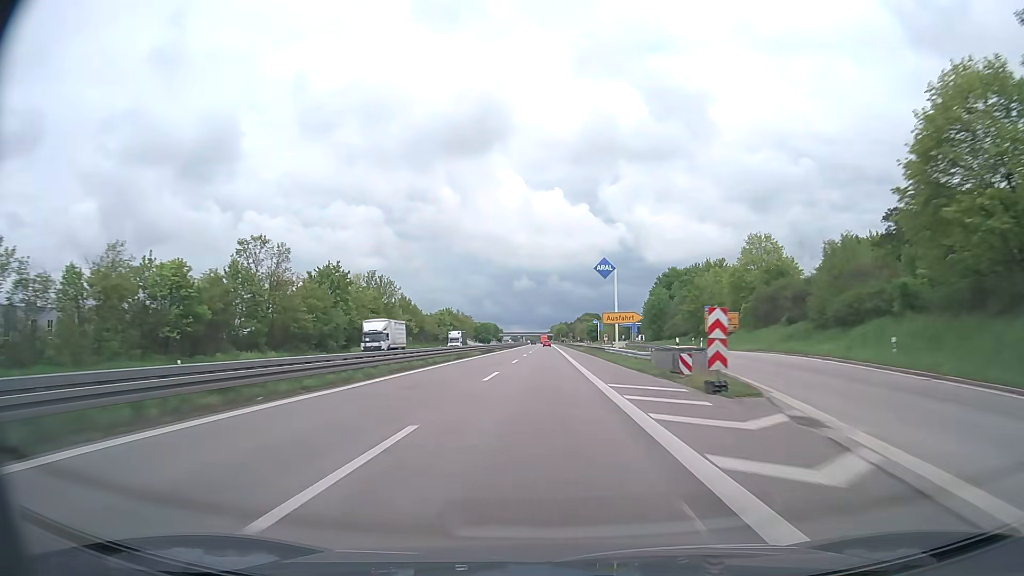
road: trunk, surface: asphalt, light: Day
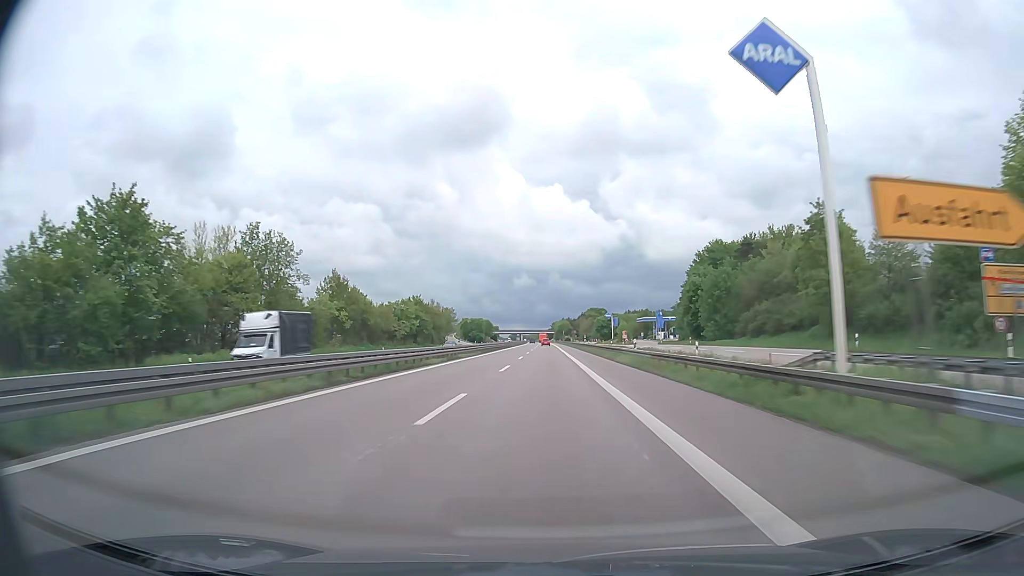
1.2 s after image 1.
(0.0, +47.9) m; 0°
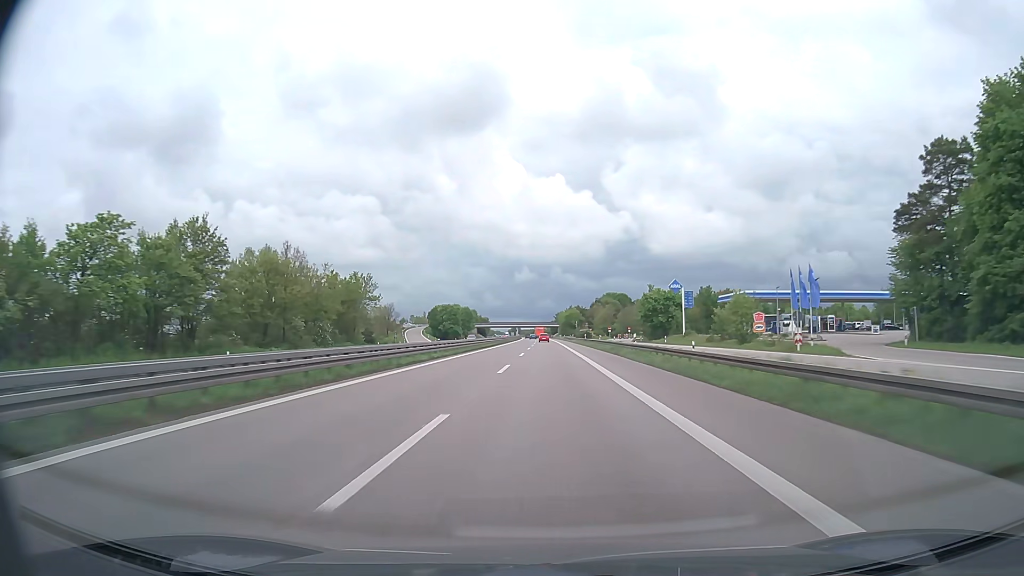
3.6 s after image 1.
(-0.2, +94.8) m; 0°
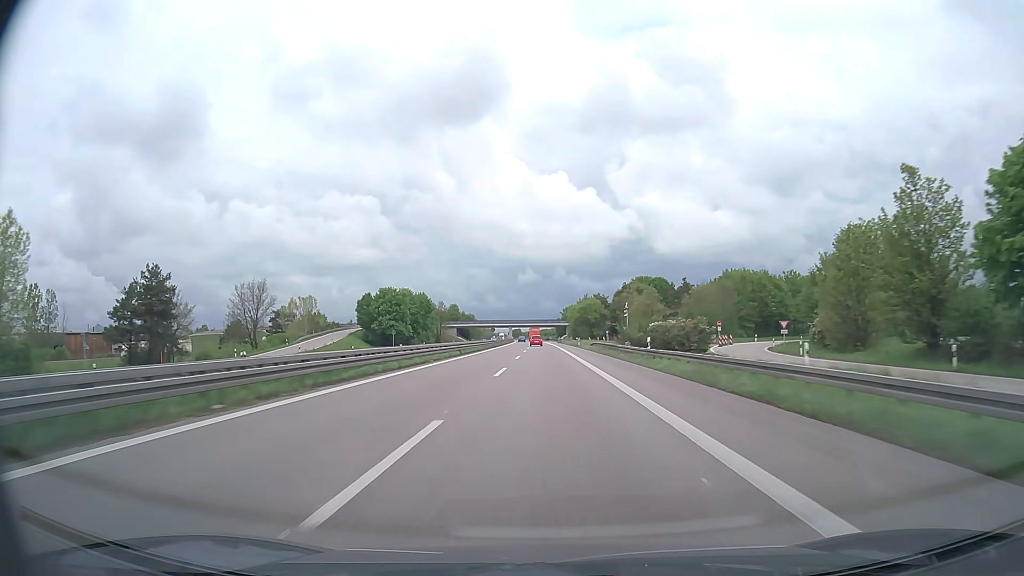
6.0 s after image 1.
(-0.1, +89.8) m; 0°
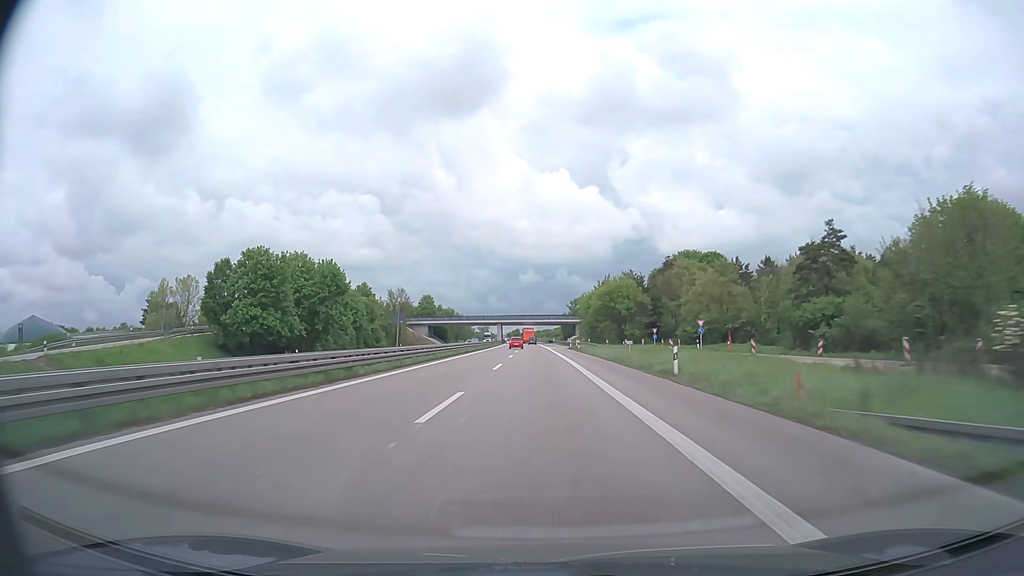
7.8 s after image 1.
(-0.2, +65.8) m; 0°
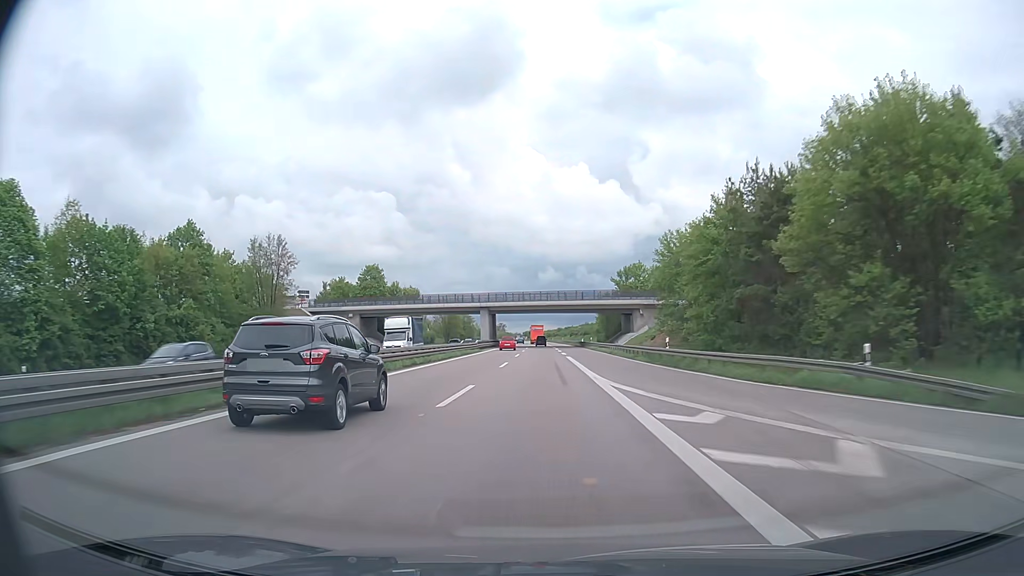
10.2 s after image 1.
(-1.7, +87.2) m; -2°
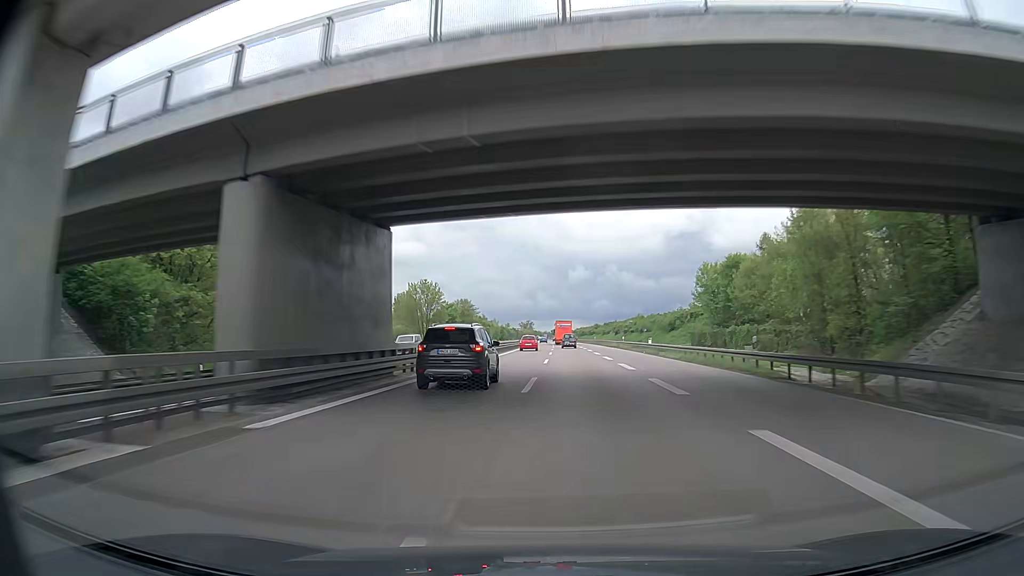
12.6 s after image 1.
(-1.6, +86.4) m; -2°
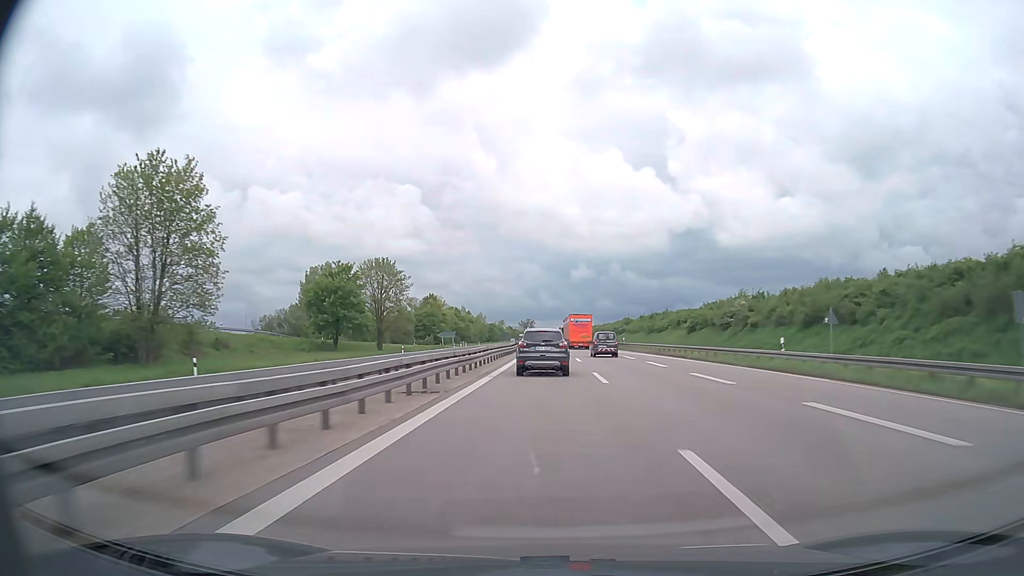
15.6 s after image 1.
(-0.6, +103.8) m; 0°
(0, +10) (0, +20) (0, +30) (0, +40) (0, +50) (0, +60) (0, +70) (0, +80) (0, +90) (0, +100) m
